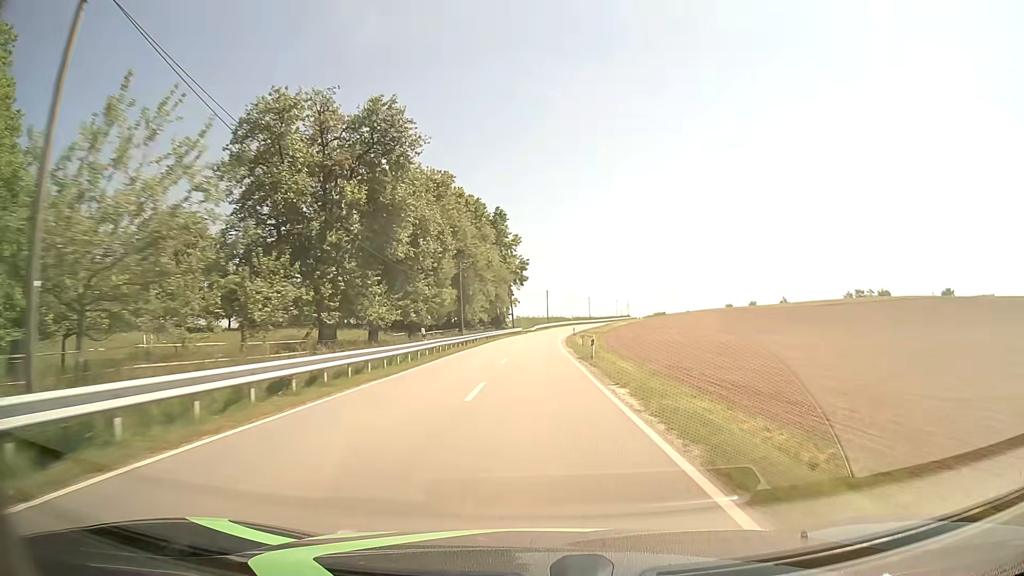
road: tertiary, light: Day
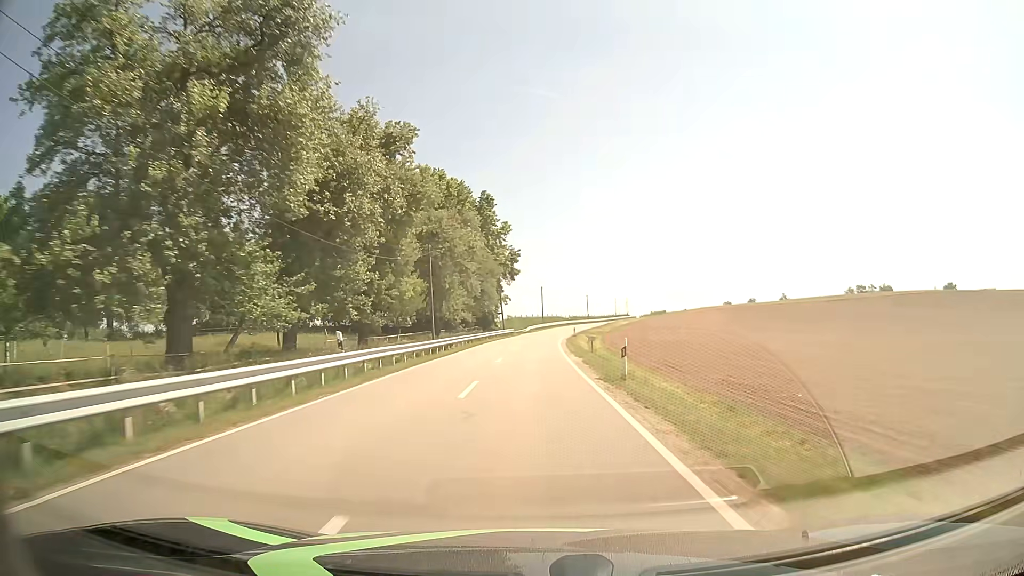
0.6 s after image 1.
(+0.1, +11.7) m; 0°
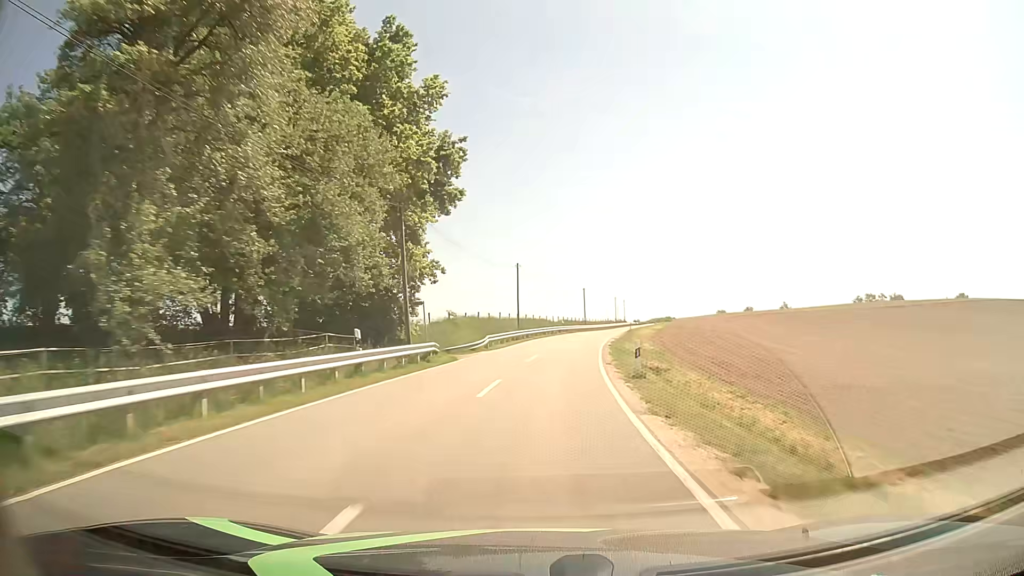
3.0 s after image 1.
(+0.3, +48.0) m; +2°
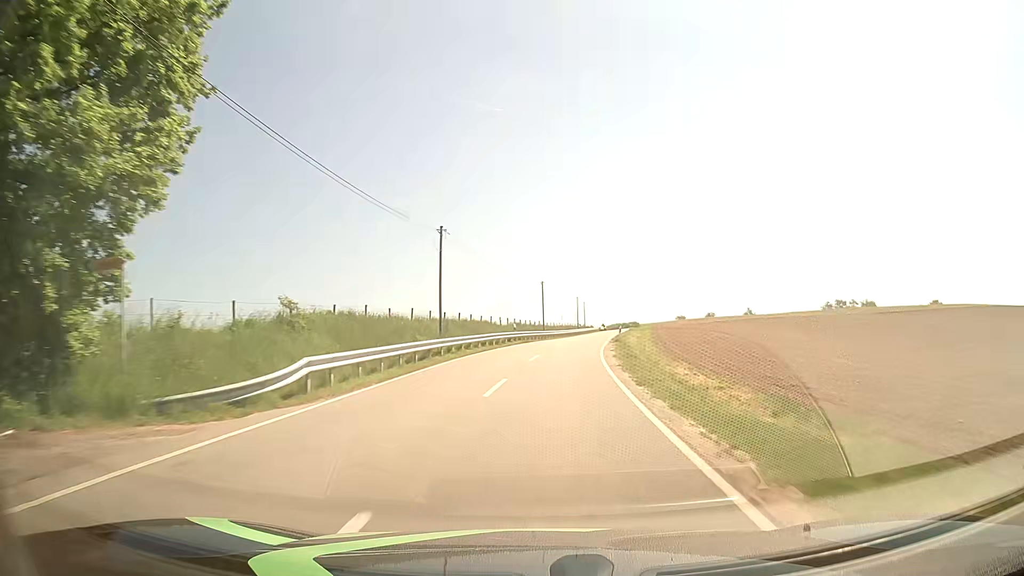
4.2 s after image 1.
(+0.9, +24.2) m; +4°
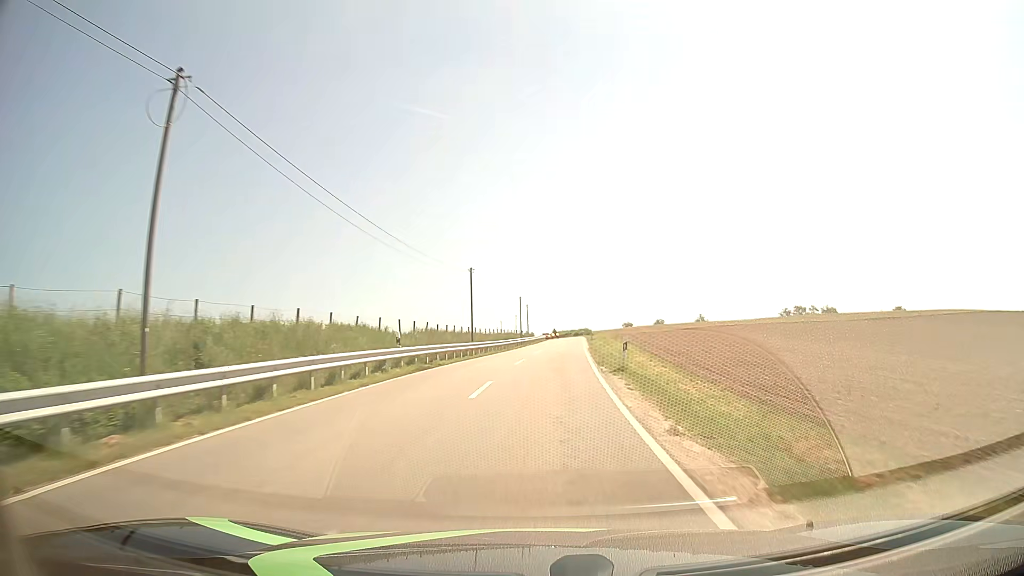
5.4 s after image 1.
(+1.1, +24.1) m; +5°
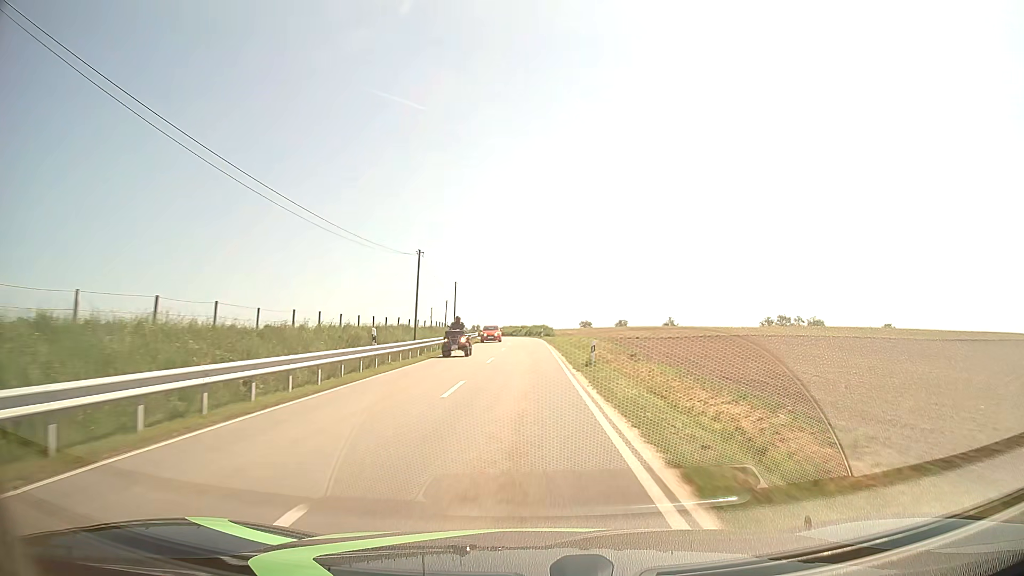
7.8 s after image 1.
(+2.4, +47.7) m; +4°
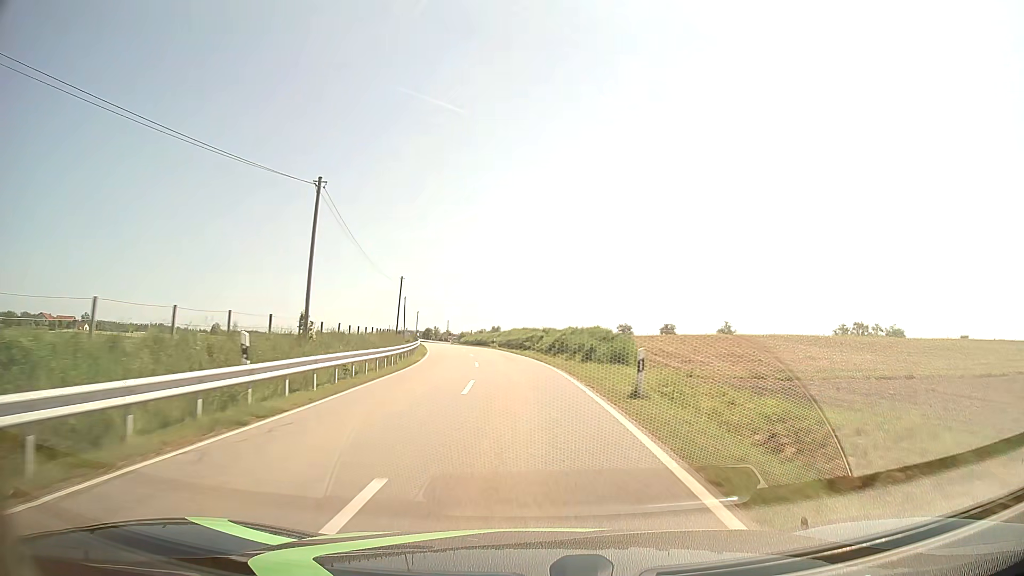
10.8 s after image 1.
(-0.5, +59.4) m; -2°
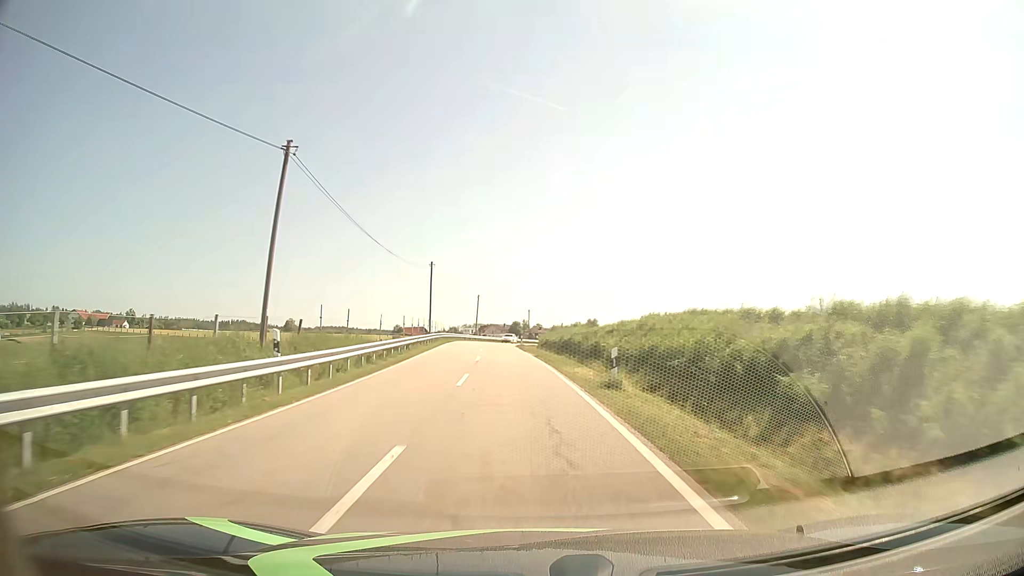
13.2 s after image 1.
(-3.0, +46.7) m; -8°
